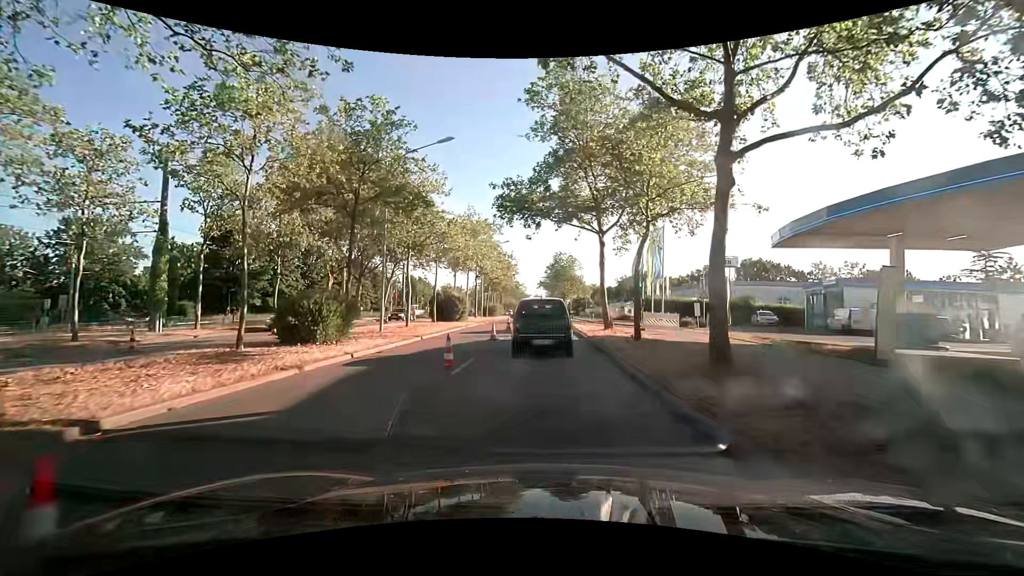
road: primary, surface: asphalt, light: Day
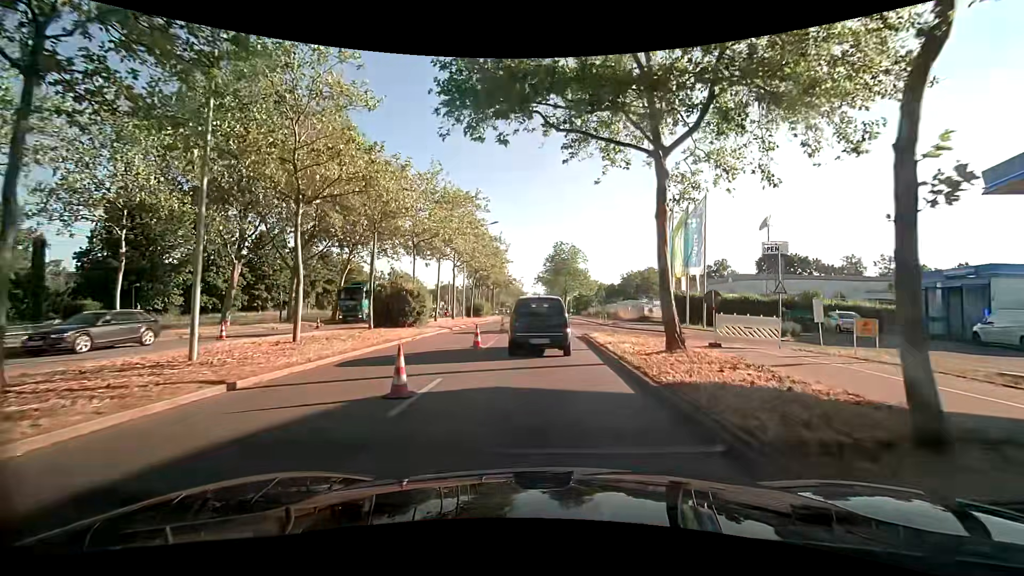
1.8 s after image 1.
(0.0, +13.3) m; +1°
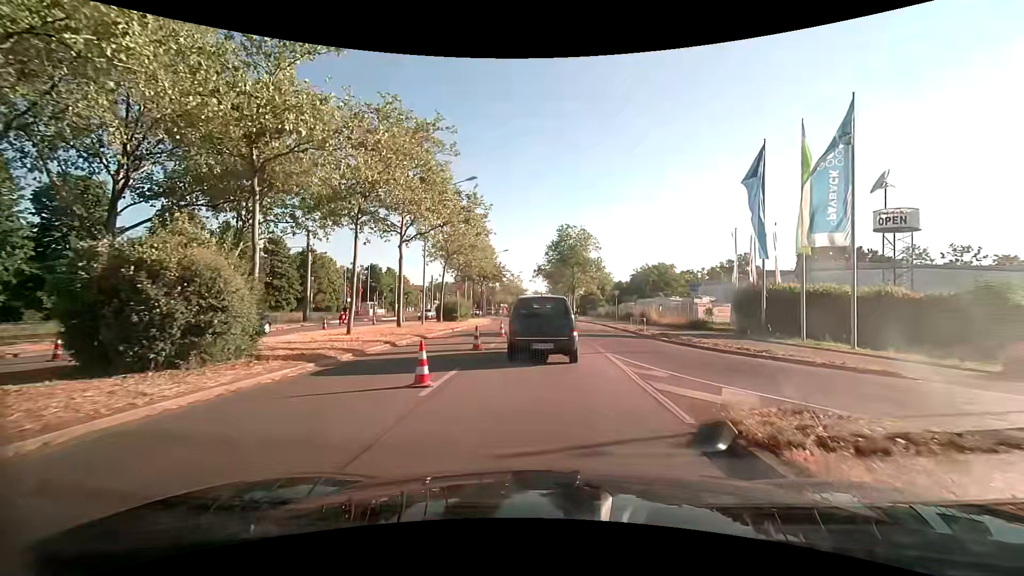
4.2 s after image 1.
(-0.2, +16.9) m; 0°
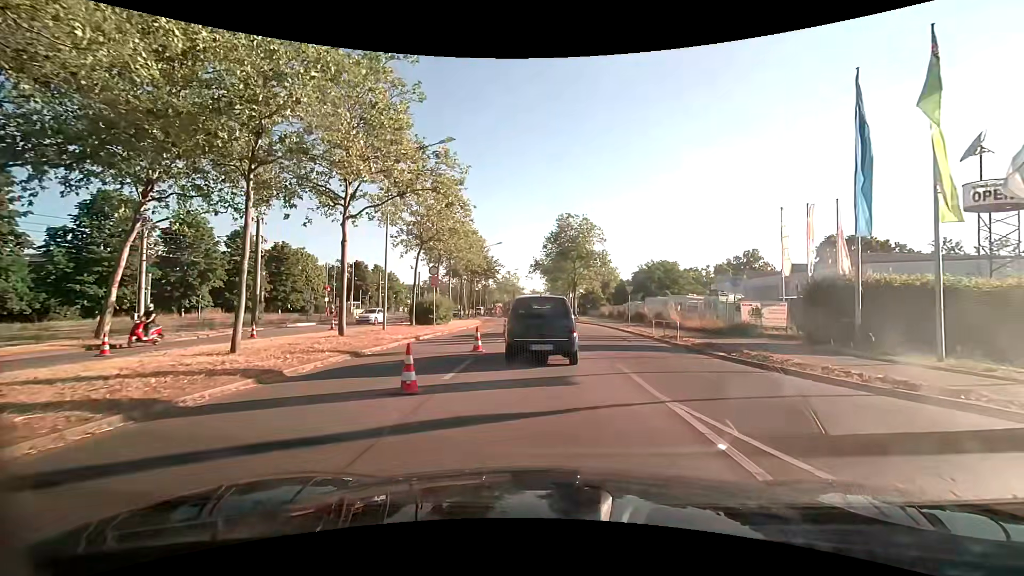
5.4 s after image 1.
(0.0, +7.5) m; 0°
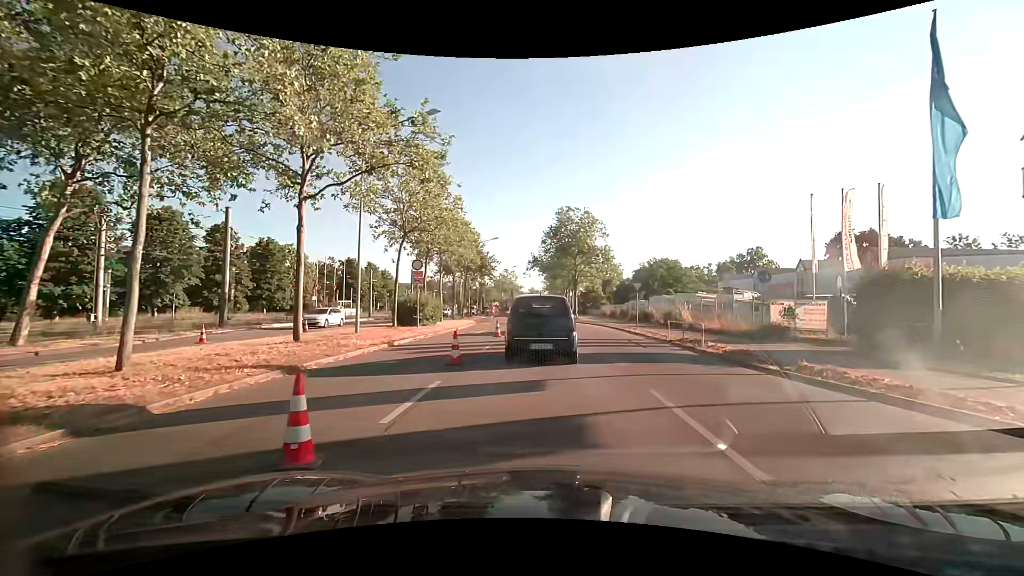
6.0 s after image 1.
(0.0, +3.4) m; 0°
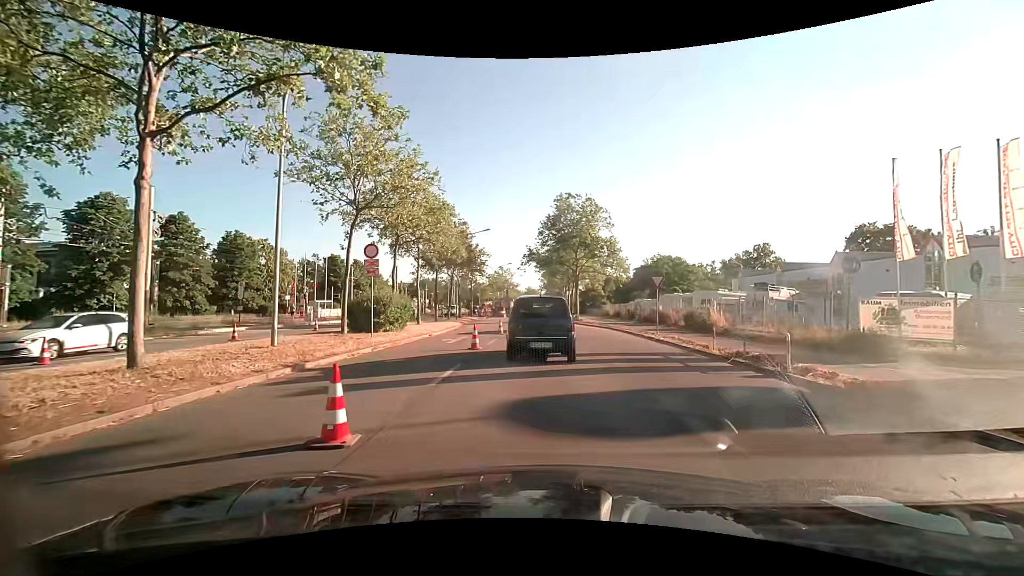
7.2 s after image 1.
(0.0, +6.4) m; 0°
